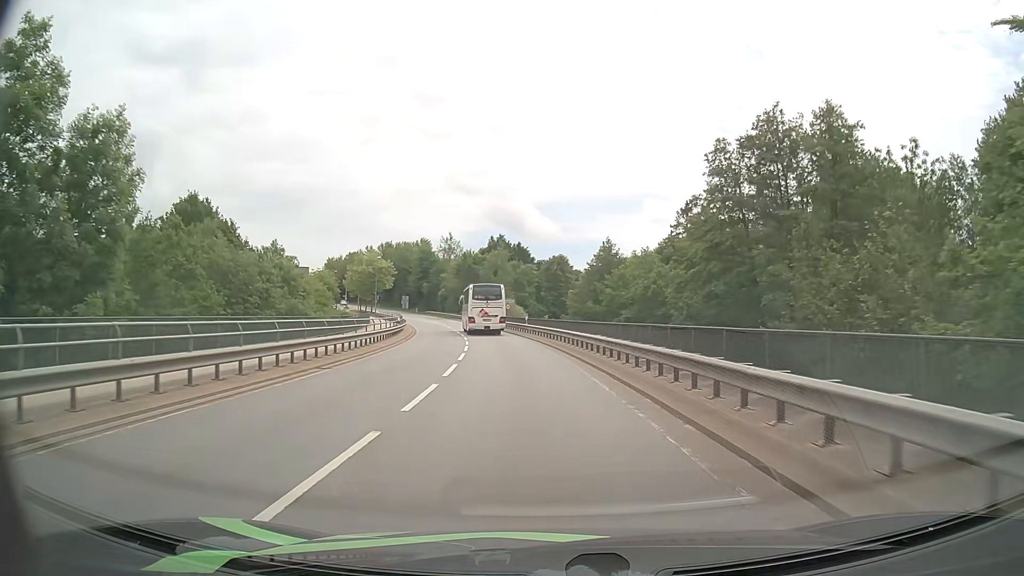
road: secondary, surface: asphalt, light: Day
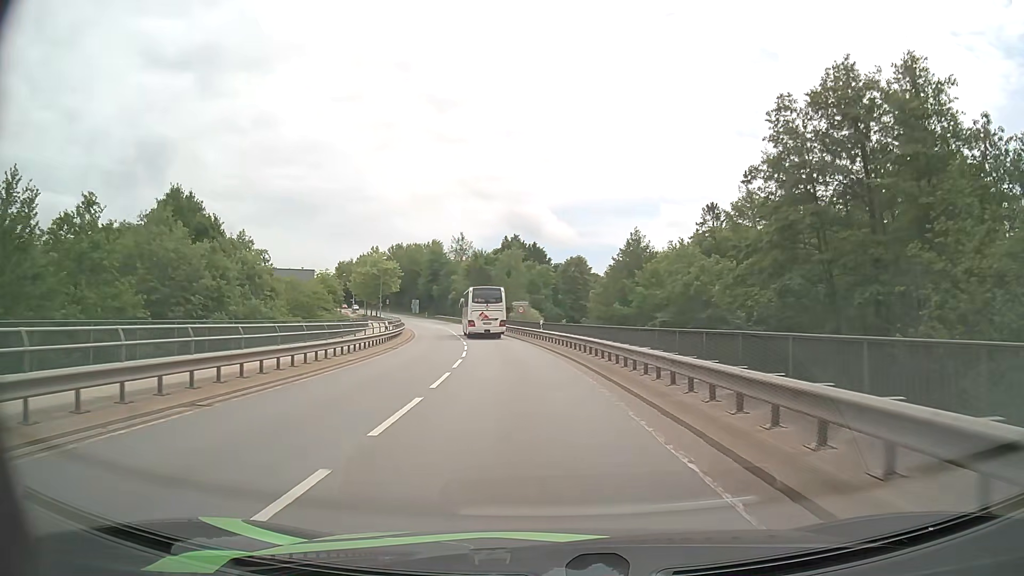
(-0.1, +8.0) m; -1°
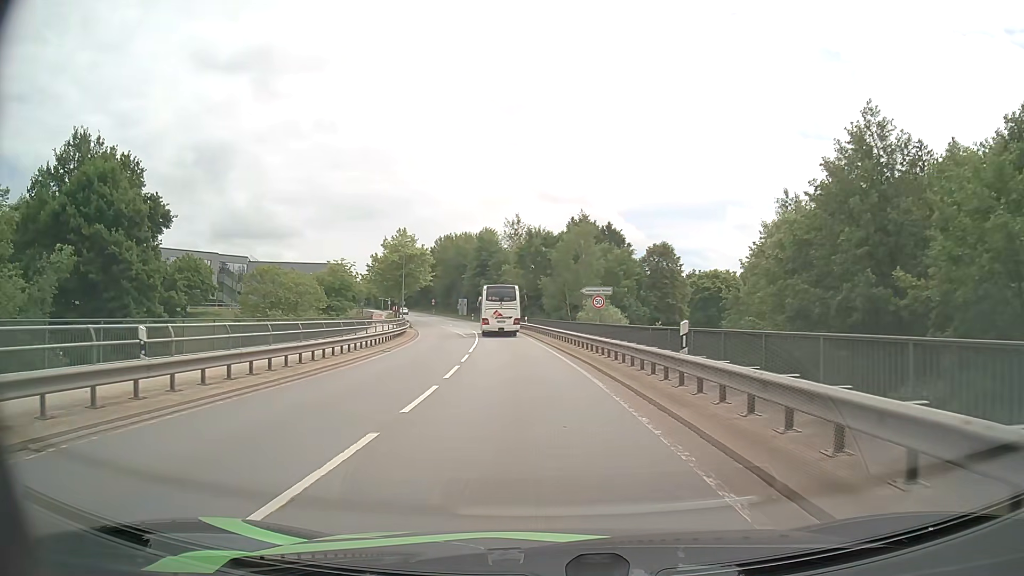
(-1.4, +28.0) m; -6°
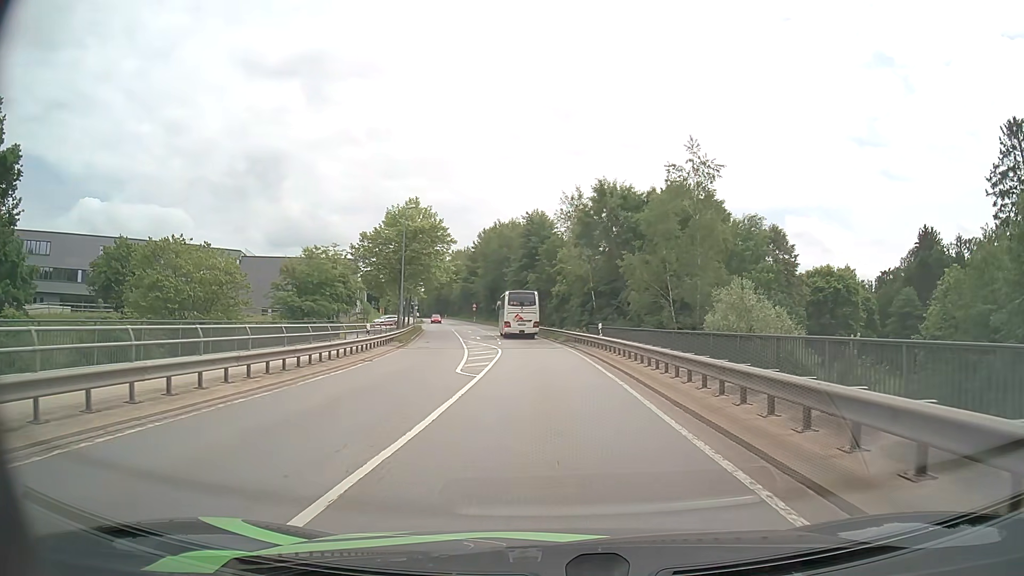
(-1.4, +28.9) m; -5°
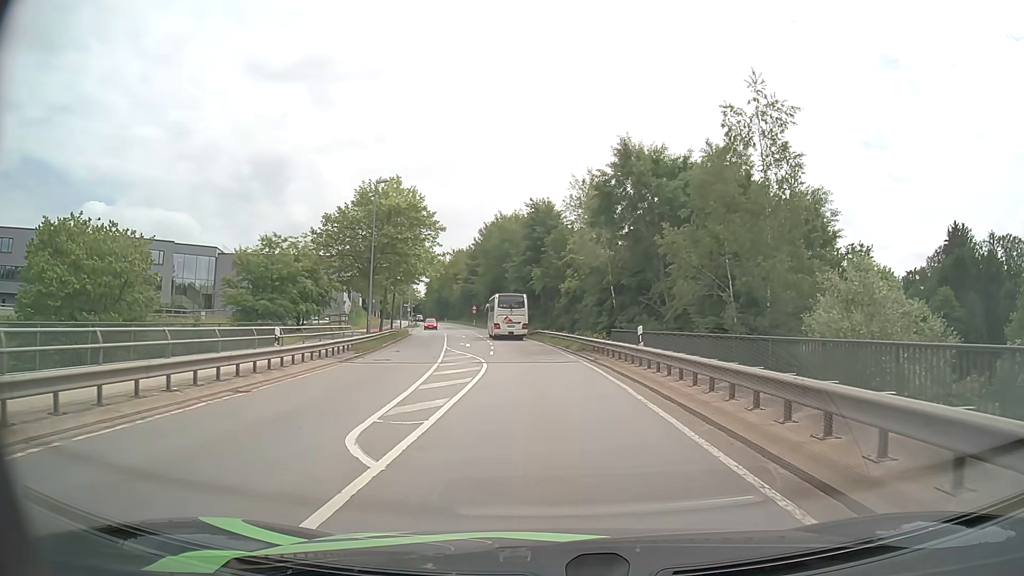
(-0.1, +11.2) m; -1°
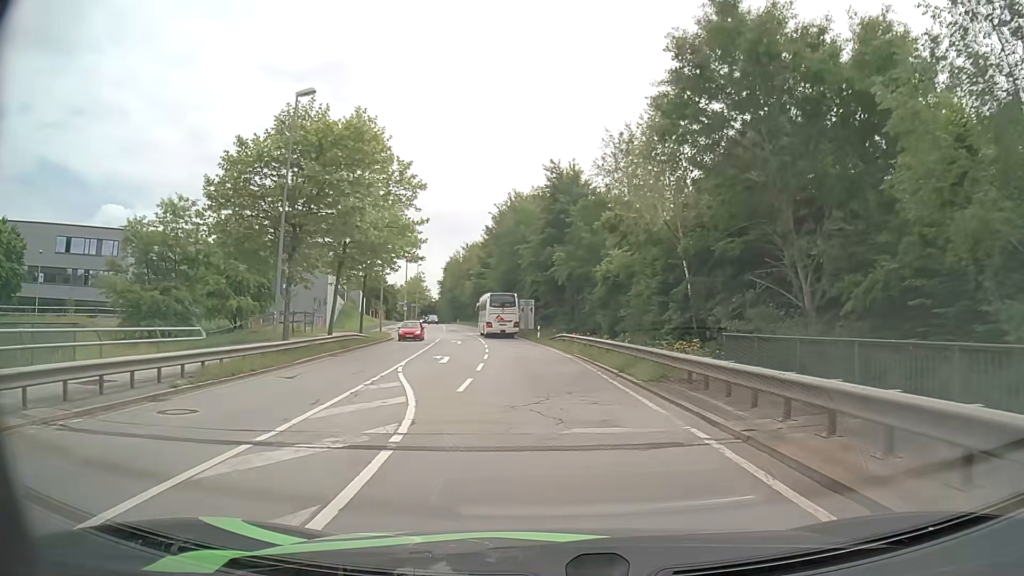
(-0.3, +17.5) m; -2°
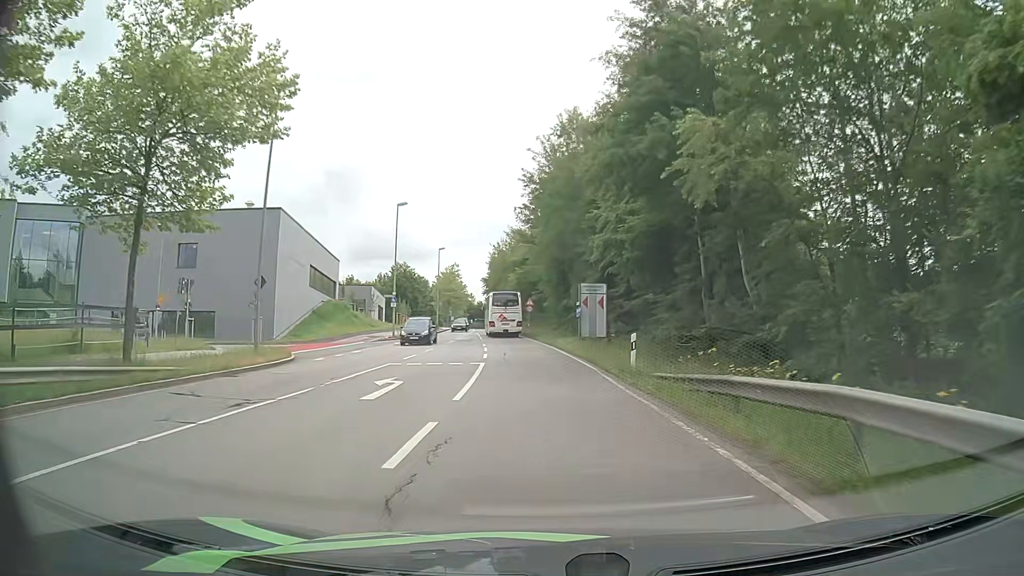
(-1.2, +32.0) m; -4°
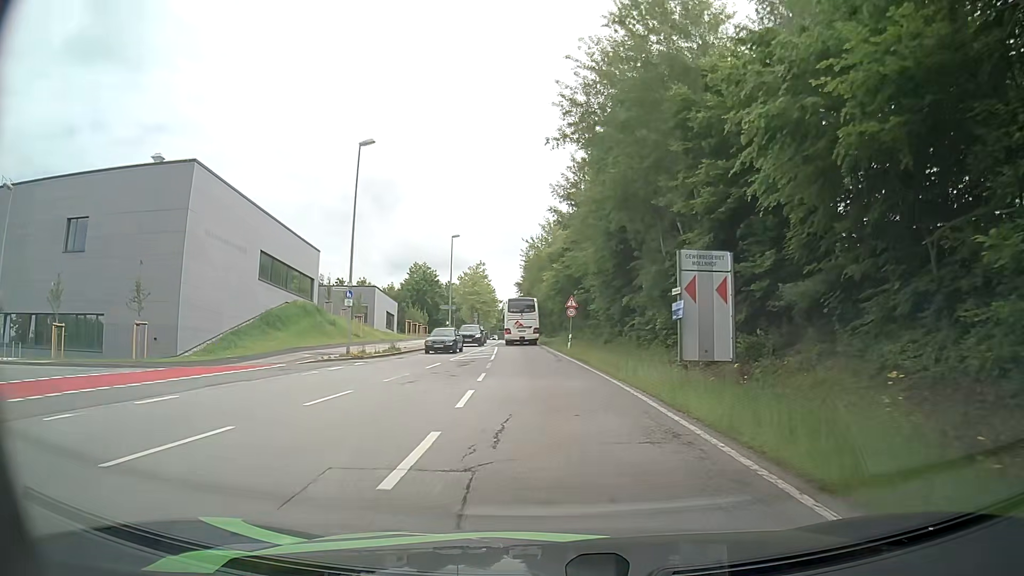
(-0.8, +20.3) m; -4°
(0, +10) (0, +20) (-1, +30) (-1, +40) (-2, +50) (-3, +60) (-3, +70) (-4, +80) (-4, +90) (-5, +100) m
